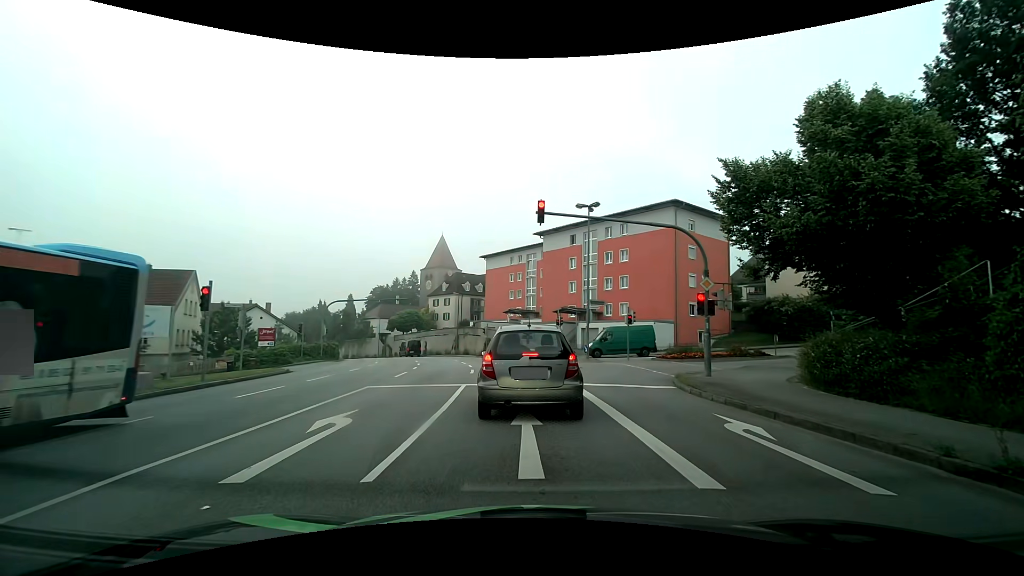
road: tertiary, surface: asphalt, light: Day
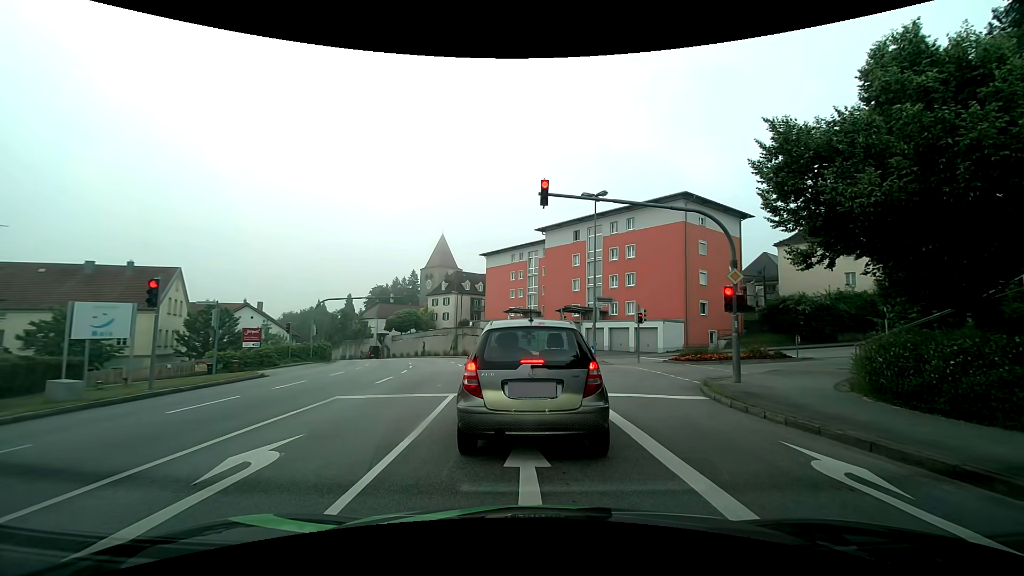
(-0.1, +2.4) m; +1°
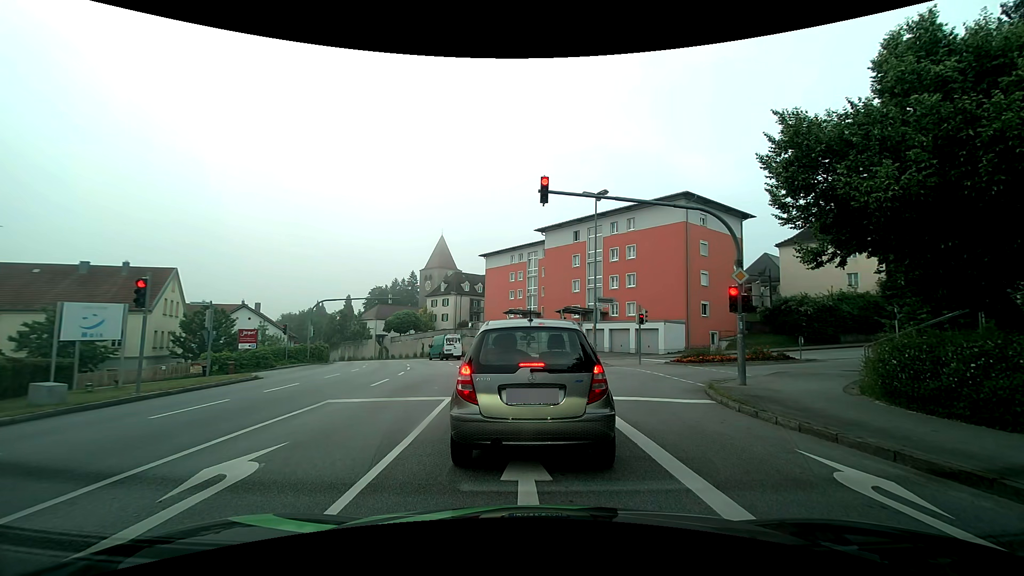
(0.0, +0.5) m; 0°
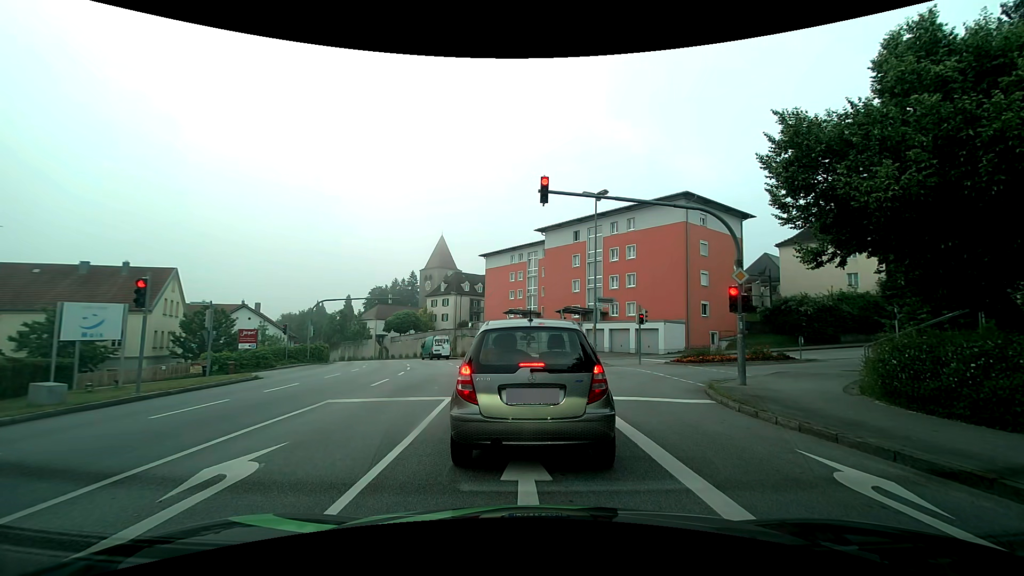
(0.0, 0.0) m; 0°
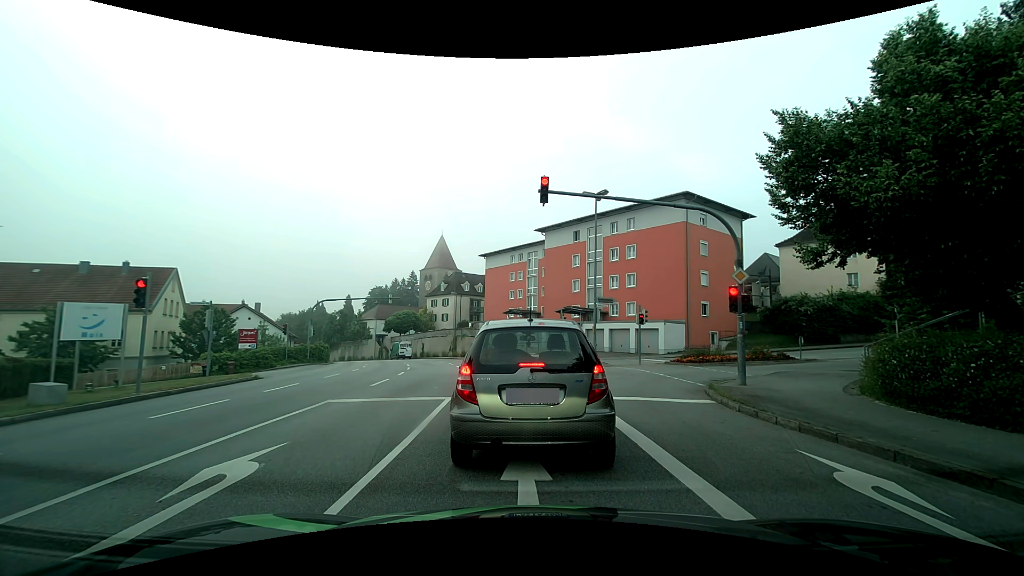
(0.0, 0.0) m; 0°
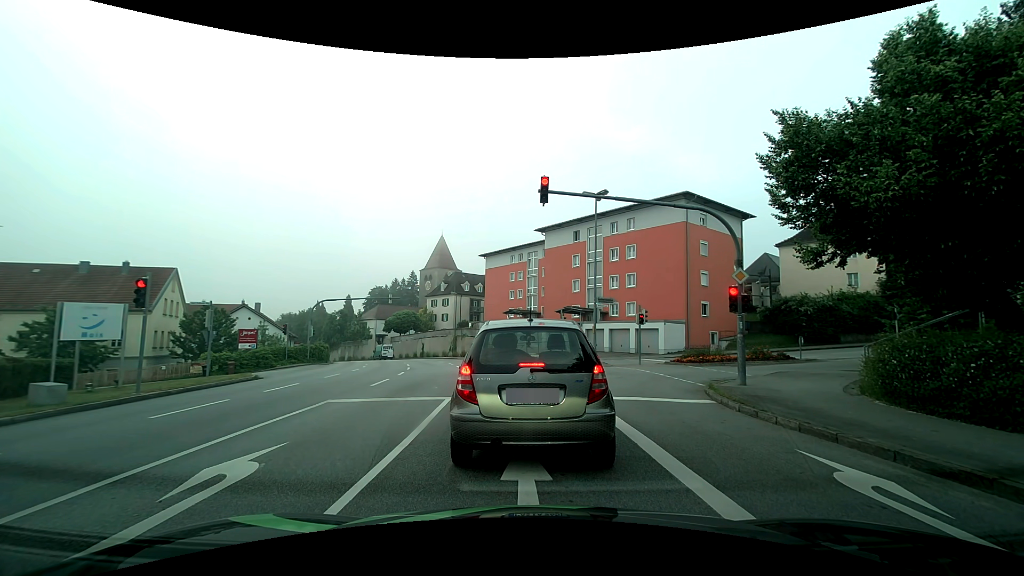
(0.0, 0.0) m; 0°
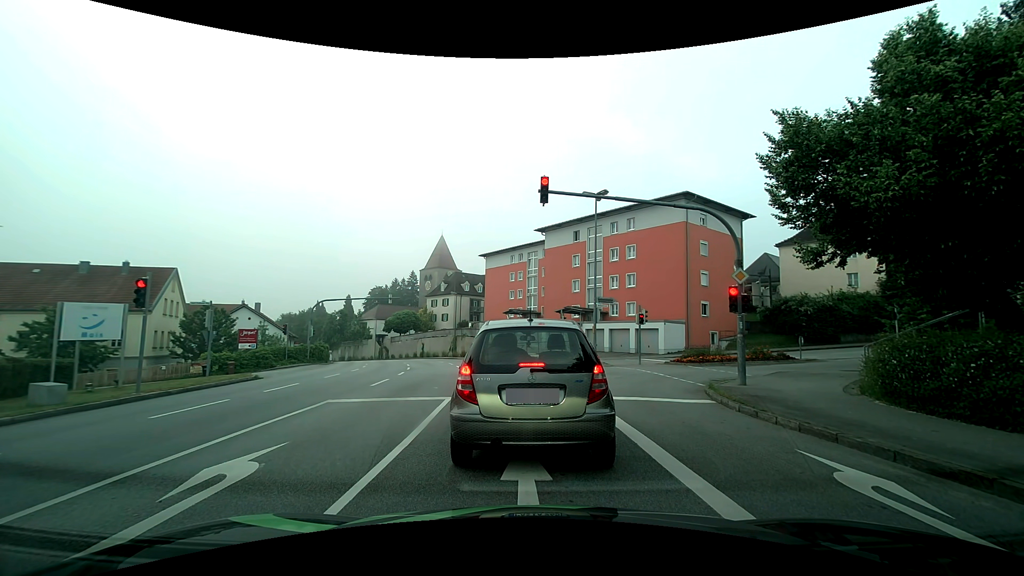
(0.0, 0.0) m; 0°
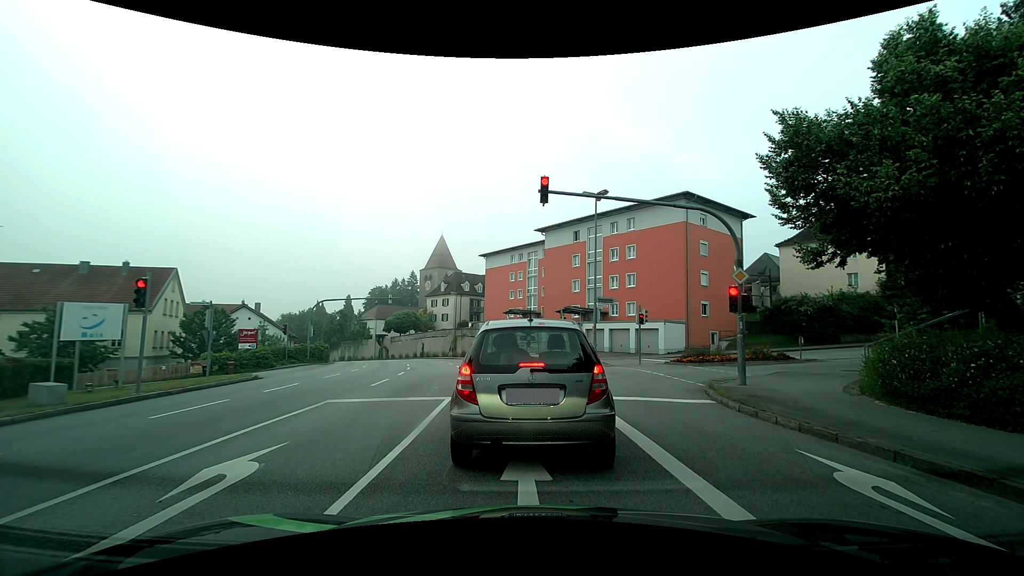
(0.0, 0.0) m; 0°
